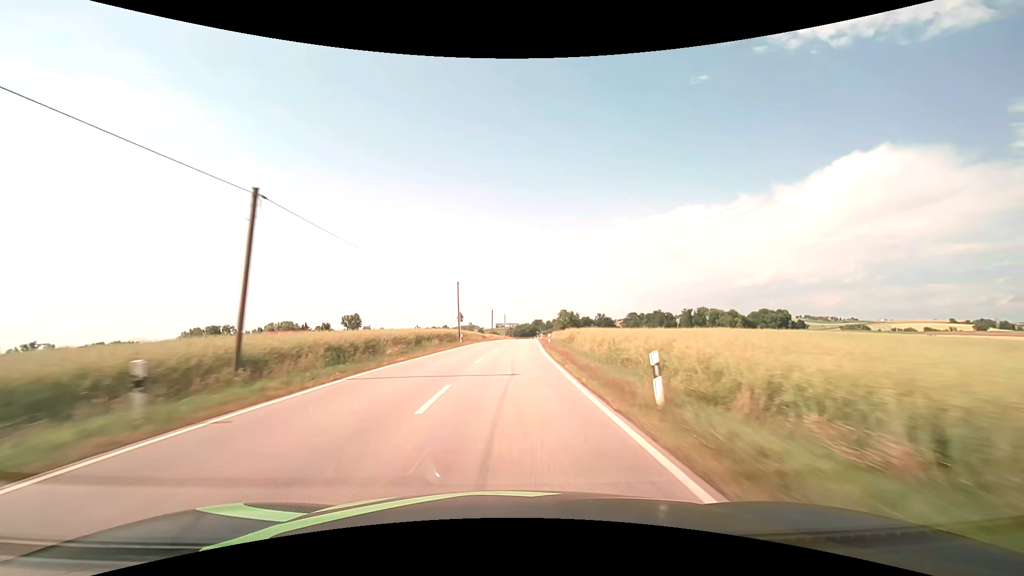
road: secondary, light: Day
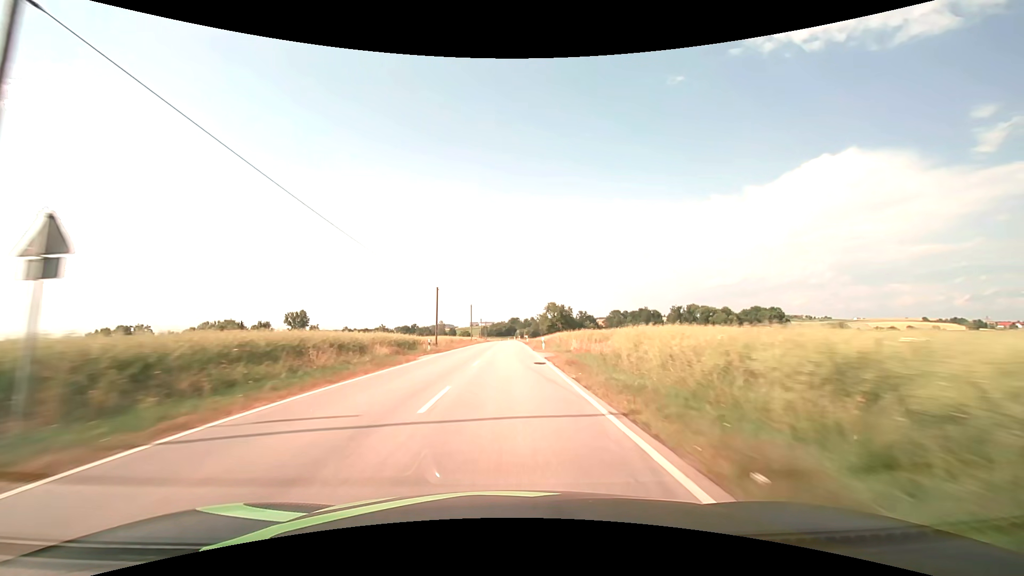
(+1.4, +47.1) m; +3°
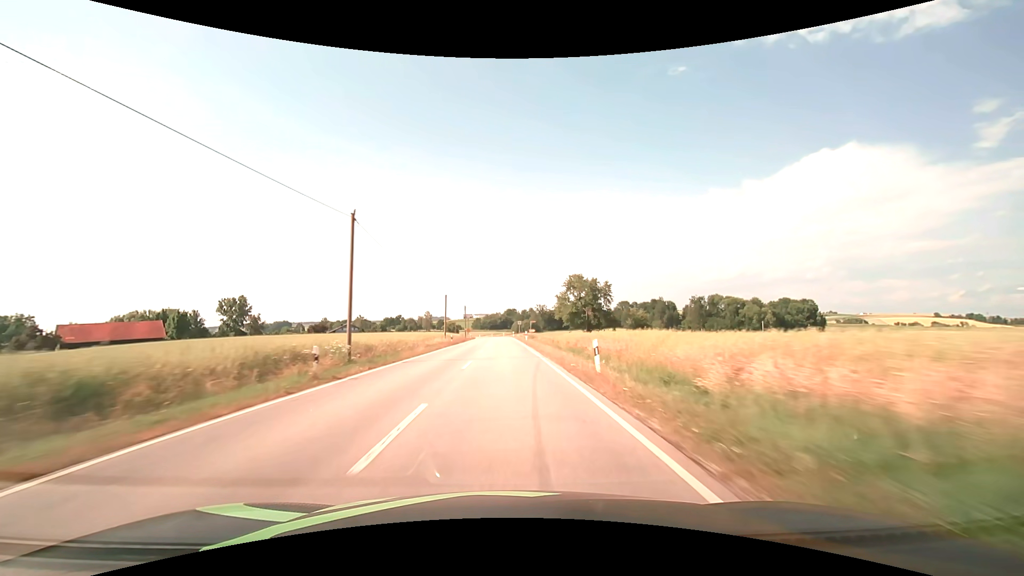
(+0.6, +63.2) m; +1°
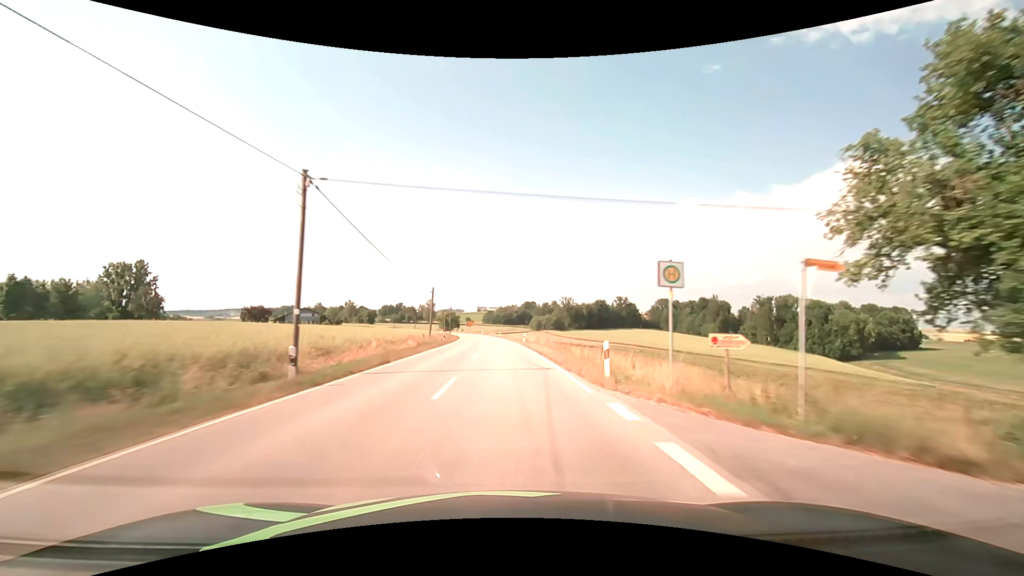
(-1.2, +79.2) m; -2°
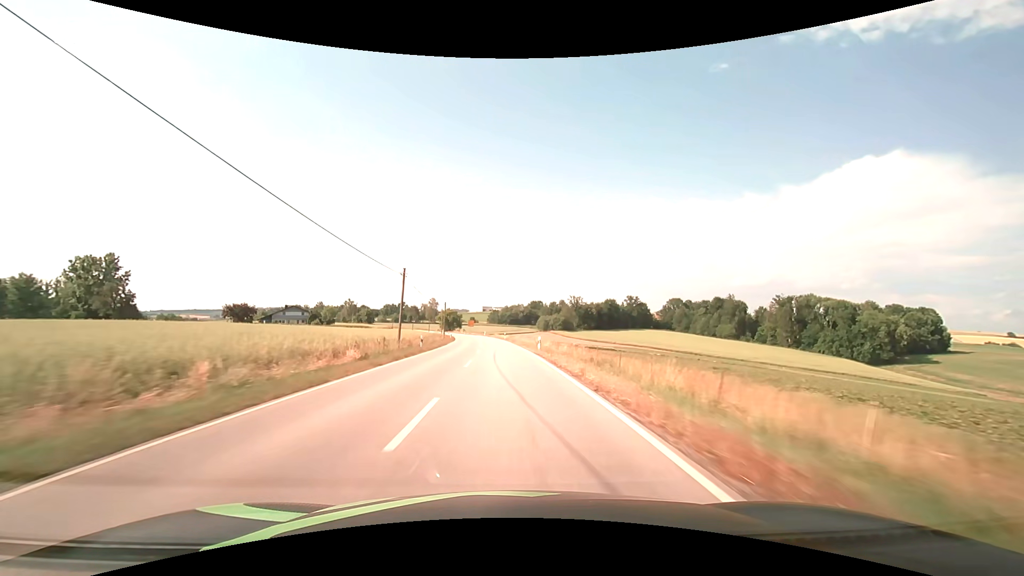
(-0.1, +15.8) m; -1°
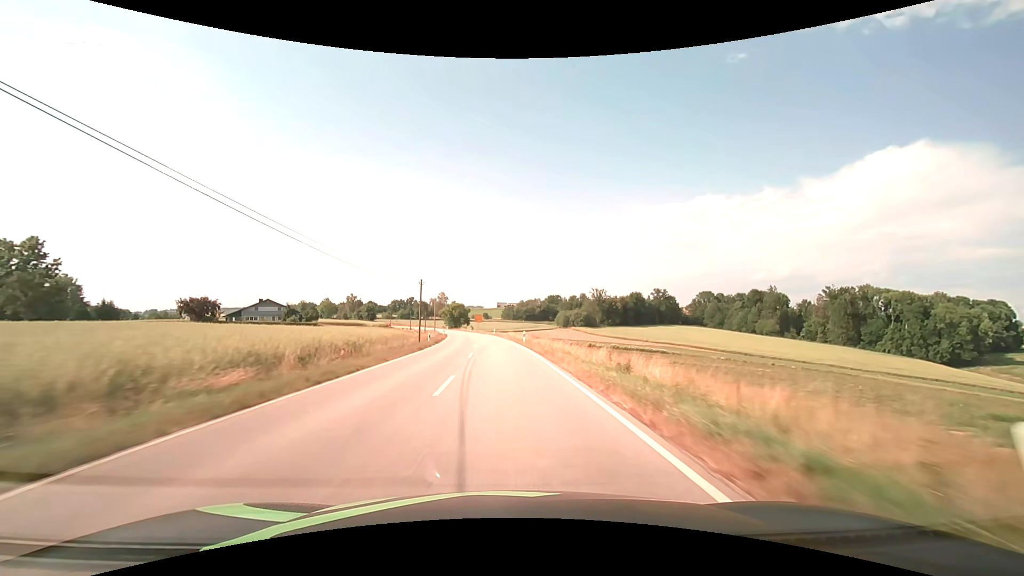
(-0.5, +31.5) m; -2°
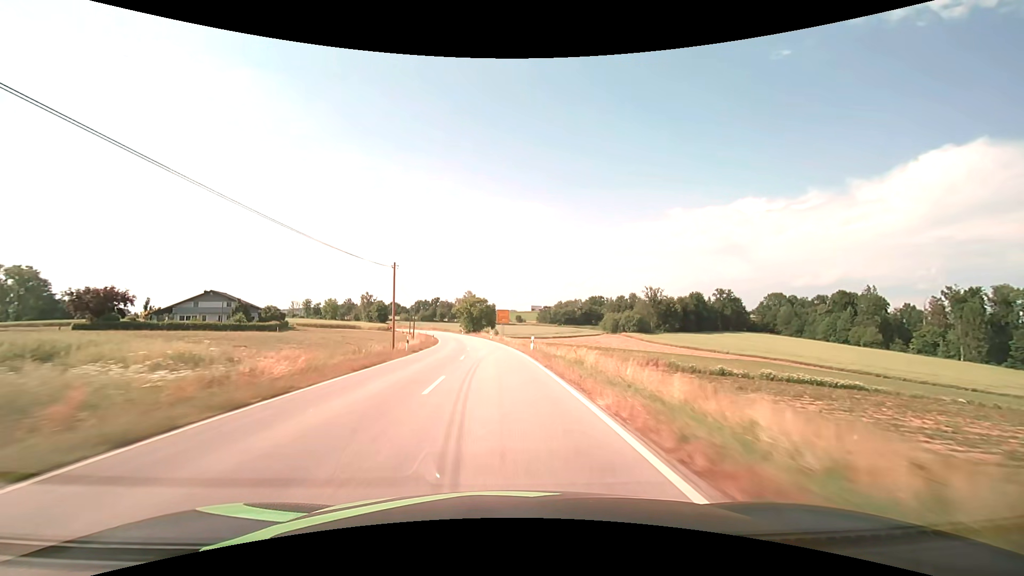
(-1.5, +47.1) m; -4°
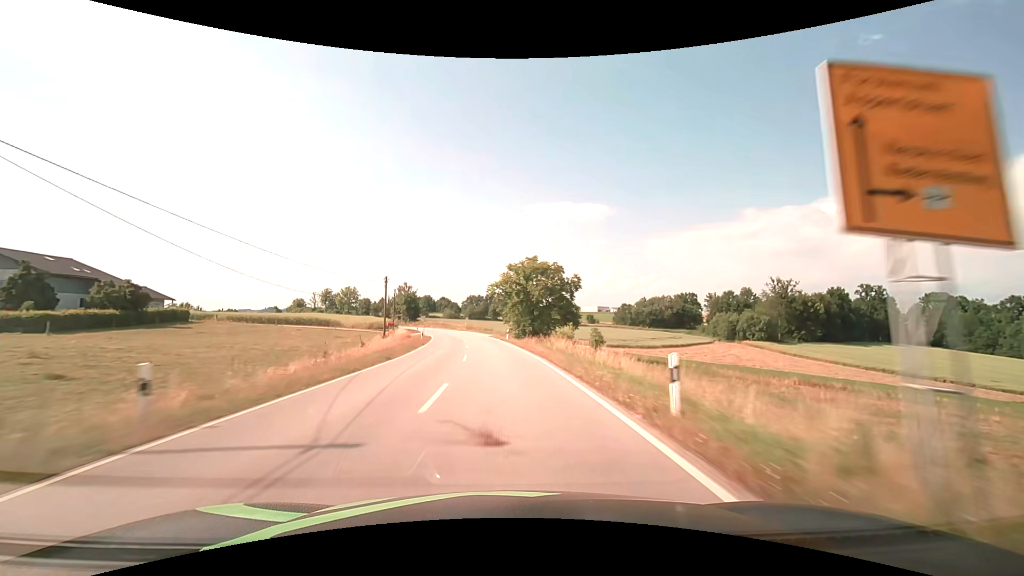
(-3.9, +62.5) m; -7°
(0, +10) (0, +20) (-1, +30) (-2, +40) (-3, +50) (-4, +60) (-6, +70) (-8, +79) (-10, +89) (-12, +99) m
